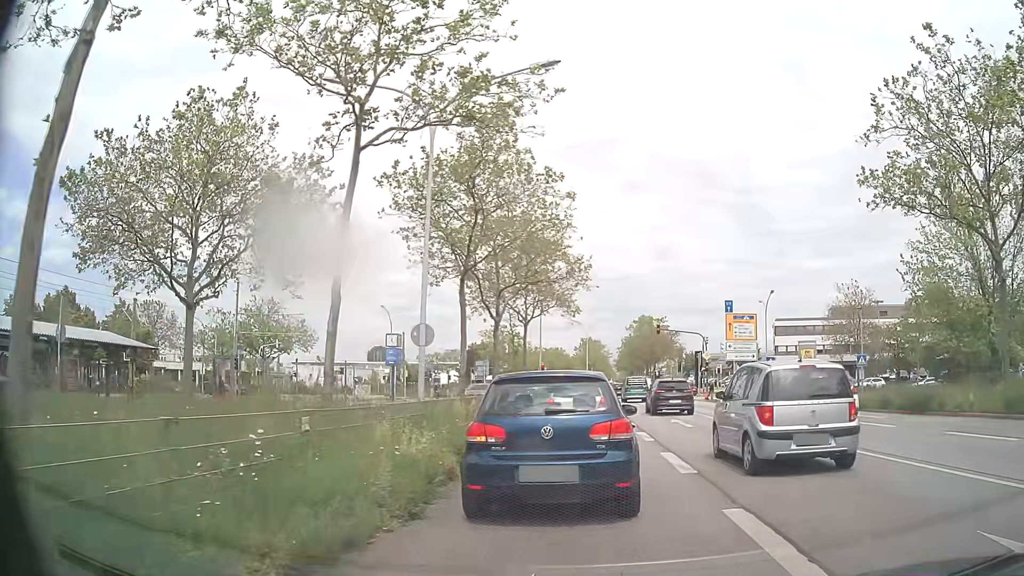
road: primary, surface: asphalt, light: Day
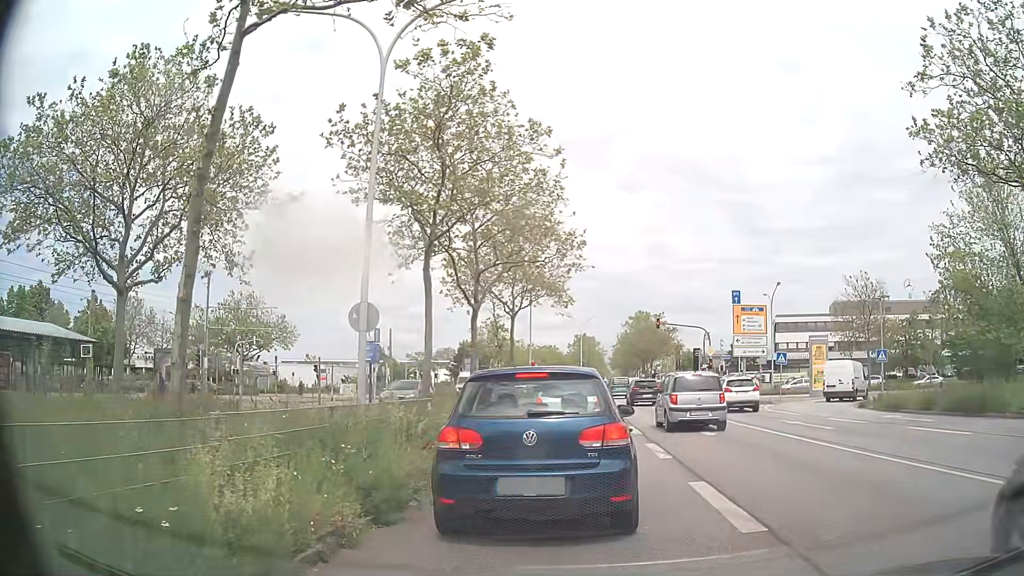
(0.0, +4.0) m; 0°
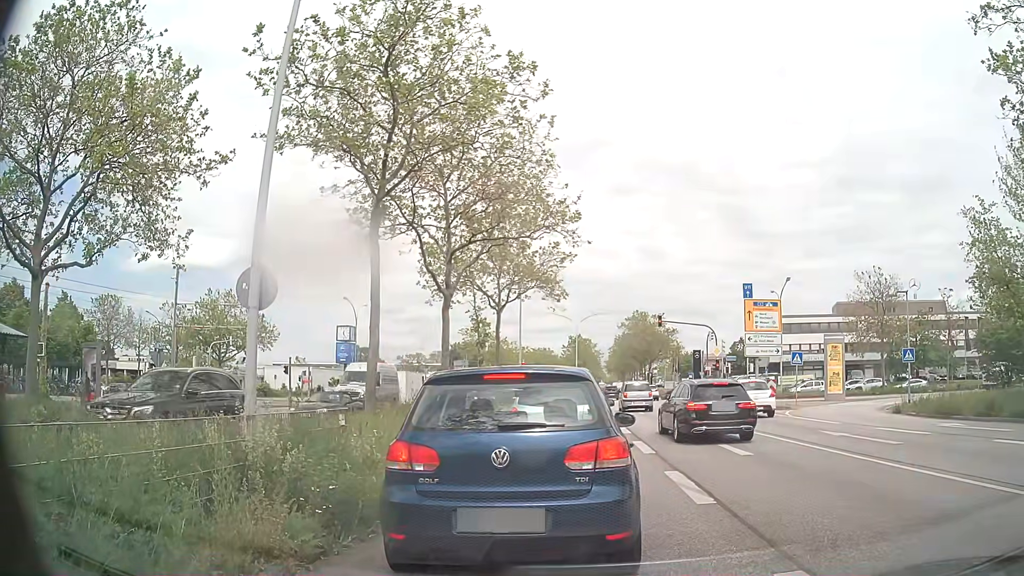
(0.0, +4.0) m; 0°
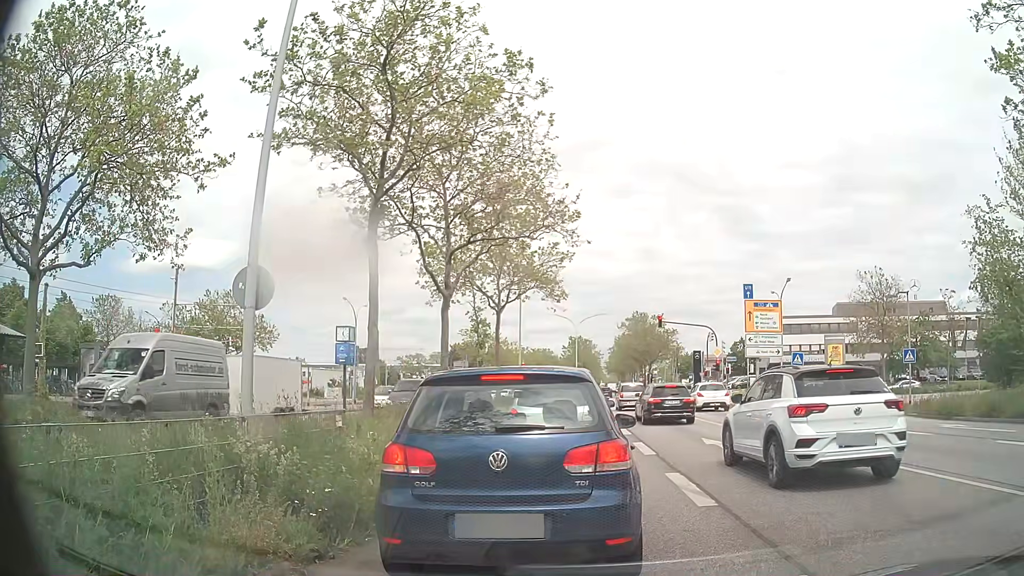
(0.0, +0.2) m; 0°
